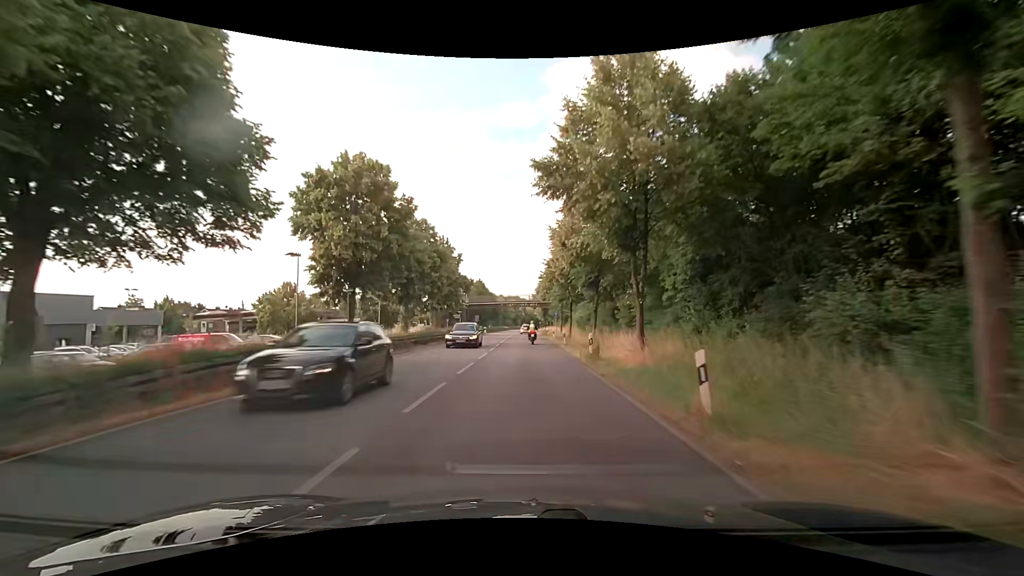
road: primary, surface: asphalt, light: Day
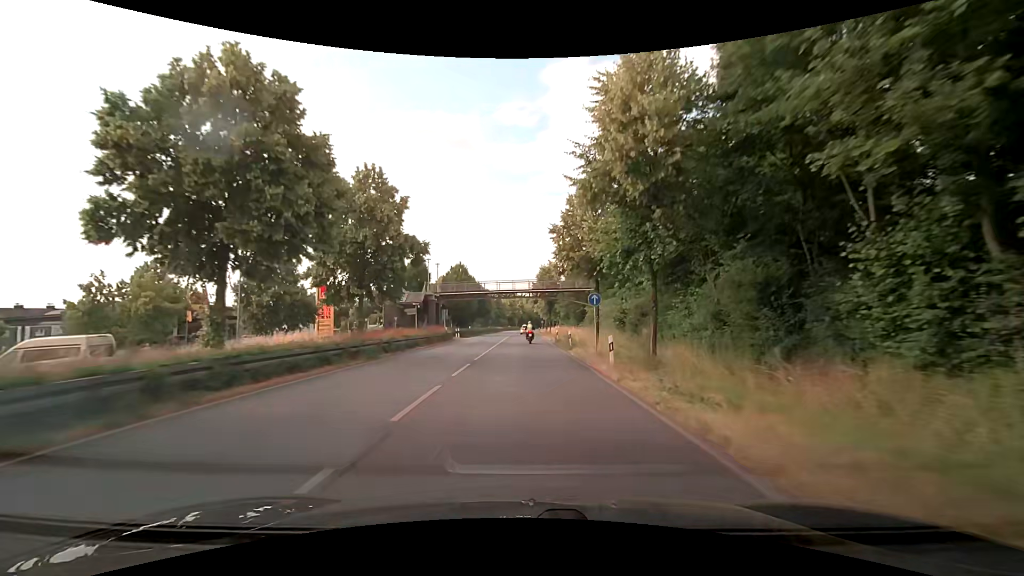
(-0.2, +31.0) m; 0°
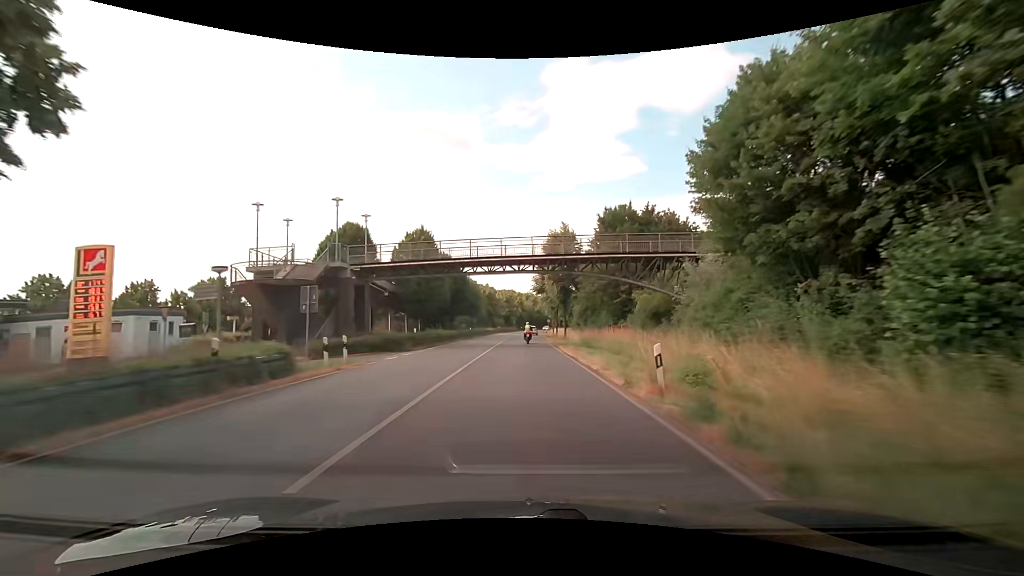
(+0.1, +31.2) m; 0°
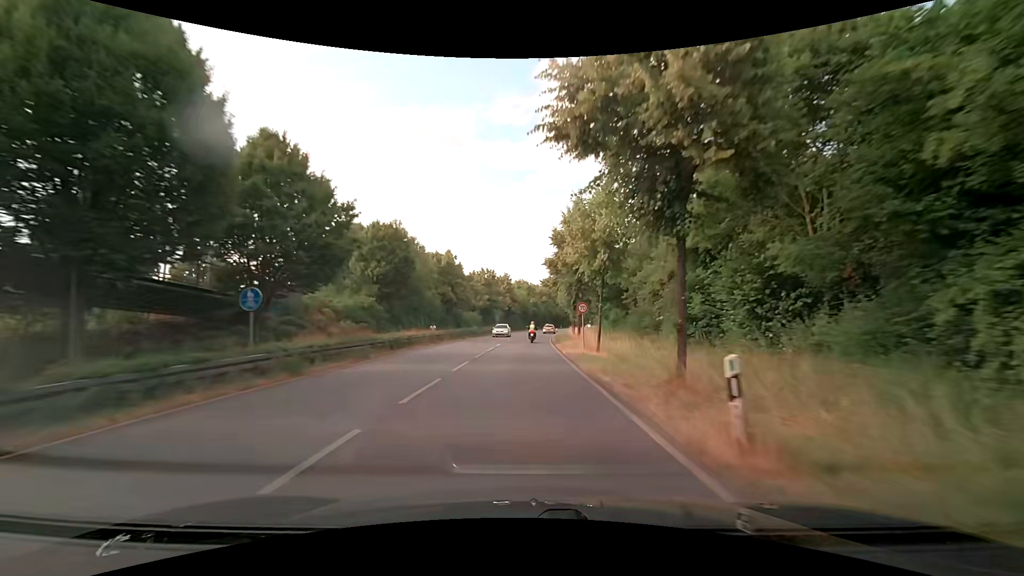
(+0.2, +54.7) m; +1°
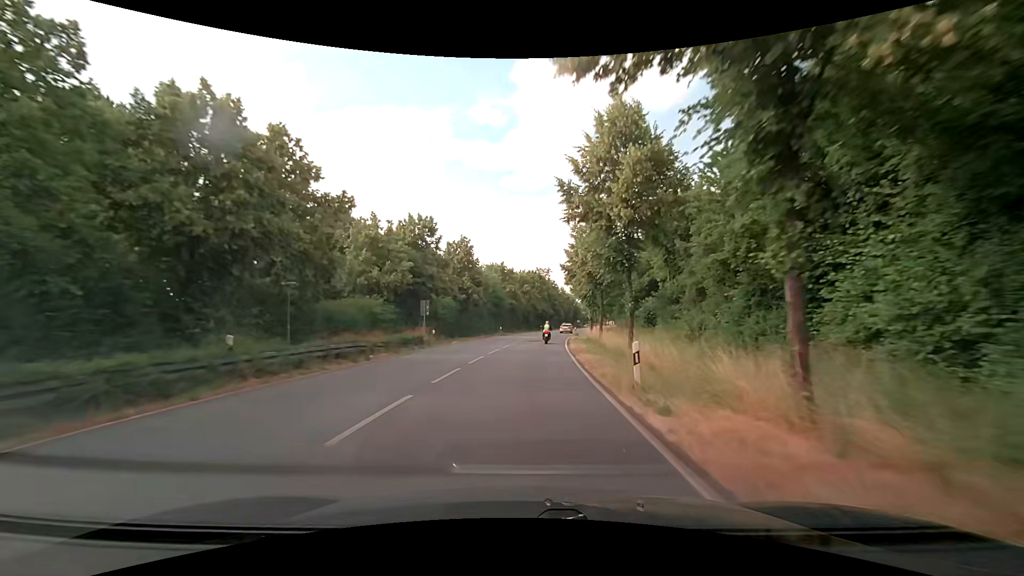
(+0.9, +45.4) m; +3°
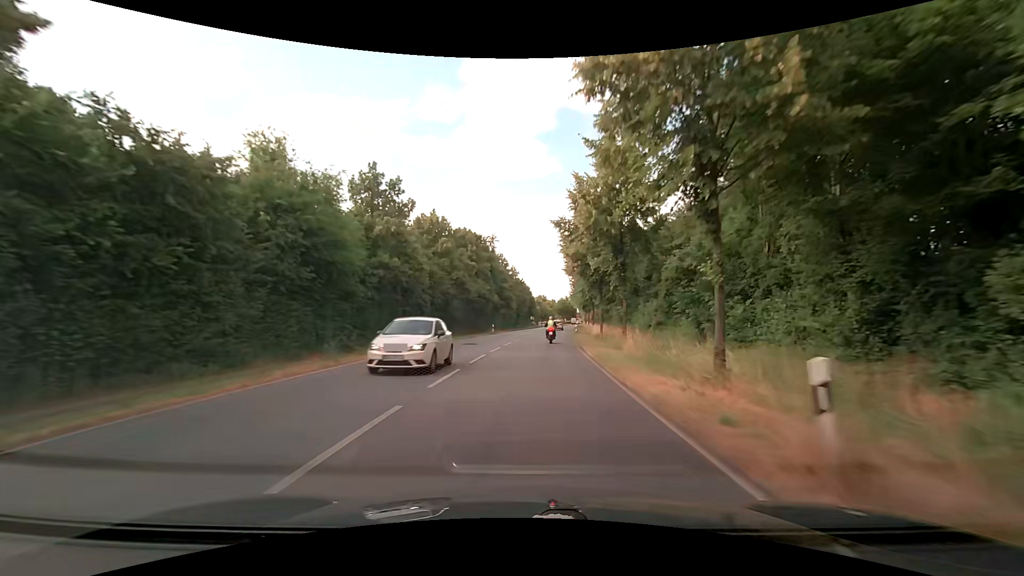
(+3.0, +55.5) m; +6°
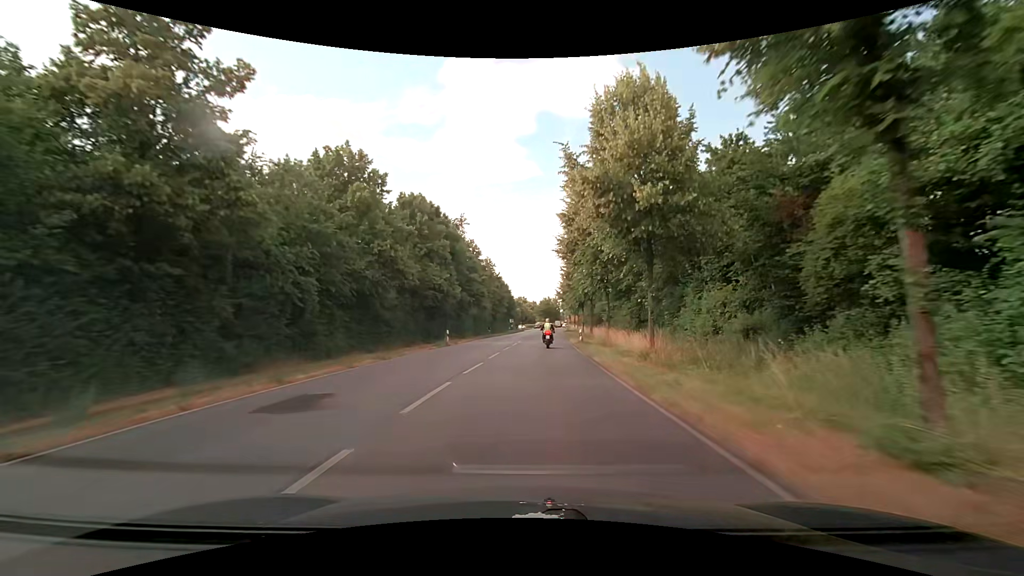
(+0.4, +20.3) m; +2°
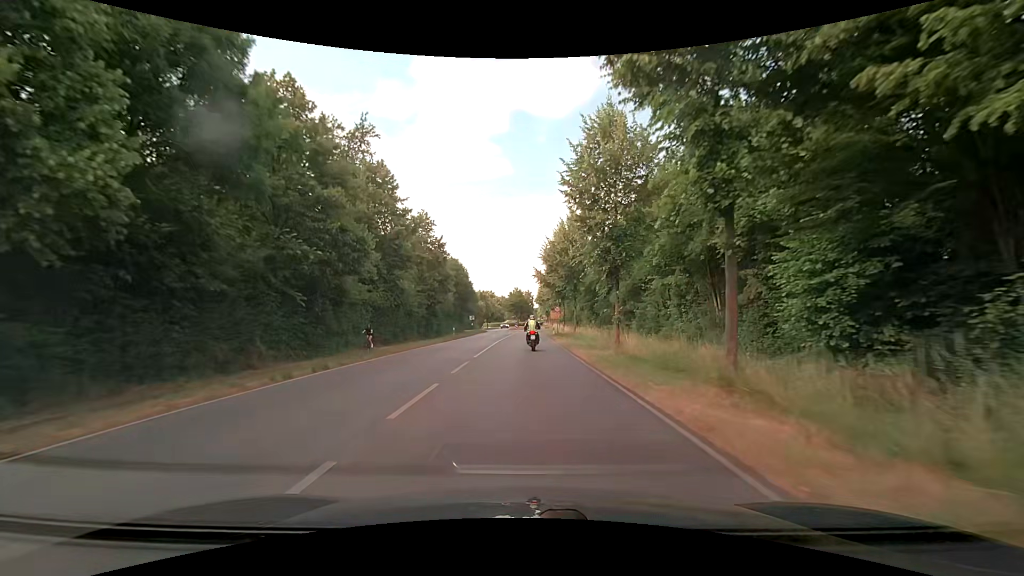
(+1.3, +36.4) m; +3°
(0, +10) (0, +20) (0, +30) (+1, +40) (+1, +50) (+1, +60) (+1, +70) (+2, +80) (+2, +90) (+2, +100) m
